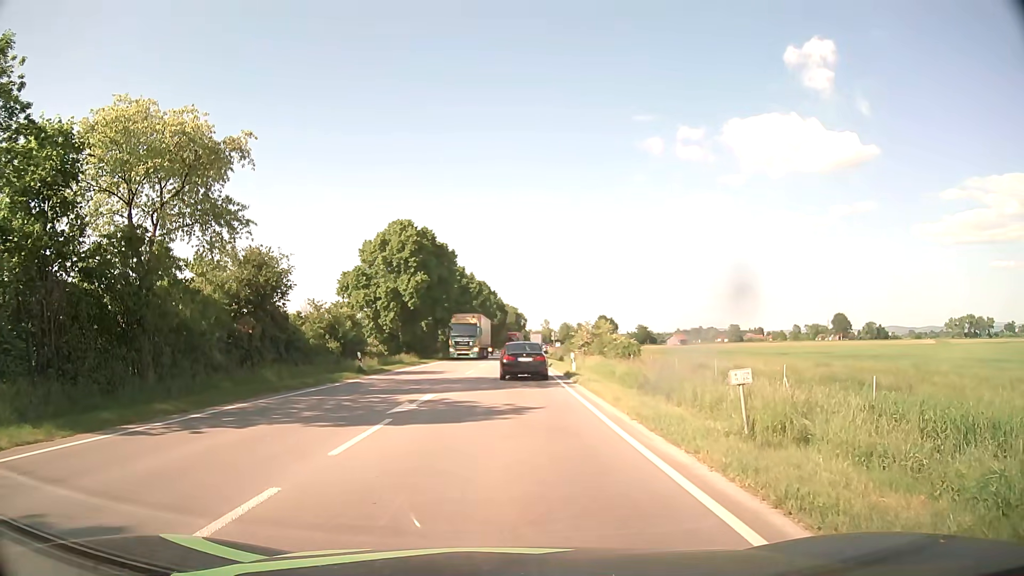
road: primary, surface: asphalt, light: Day
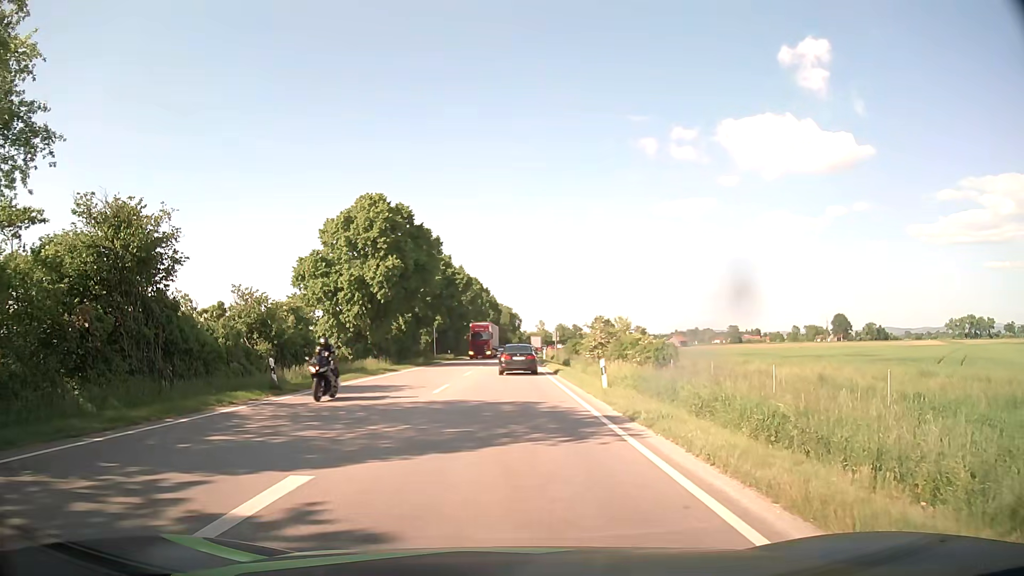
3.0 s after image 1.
(0.0, +11.6) m; 0°
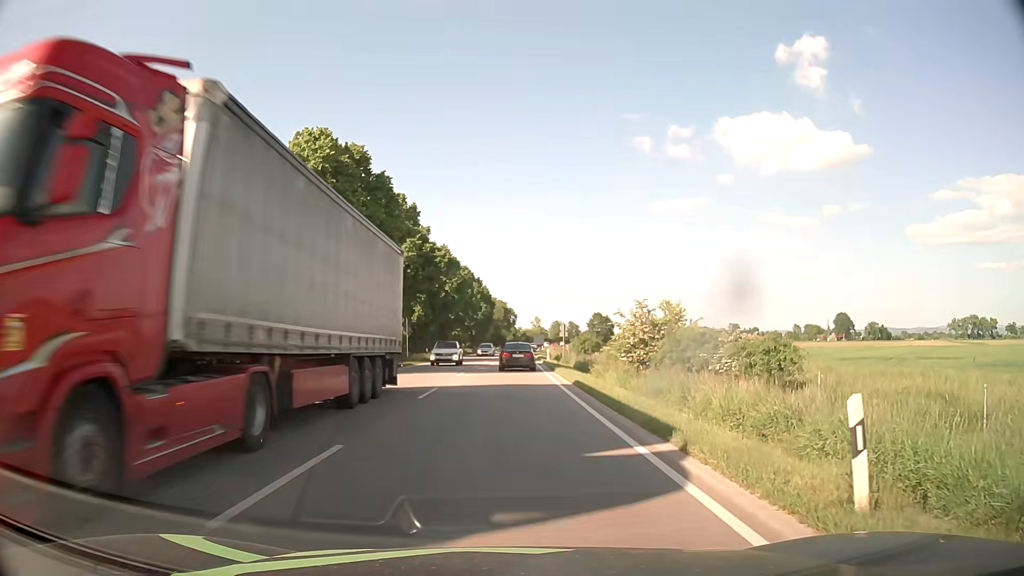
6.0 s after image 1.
(+0.1, +15.0) m; 0°
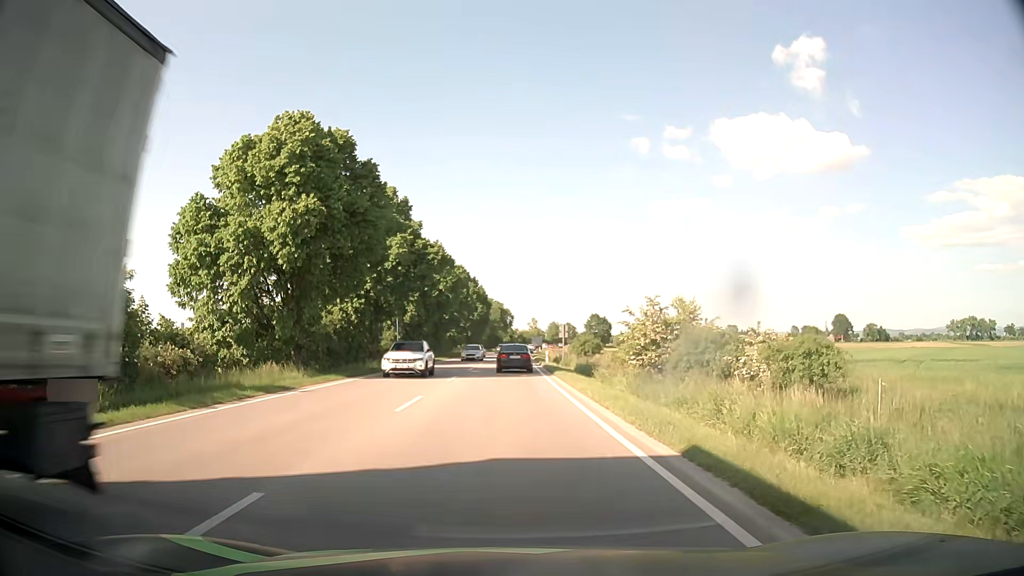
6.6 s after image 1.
(0.0, +2.9) m; +1°
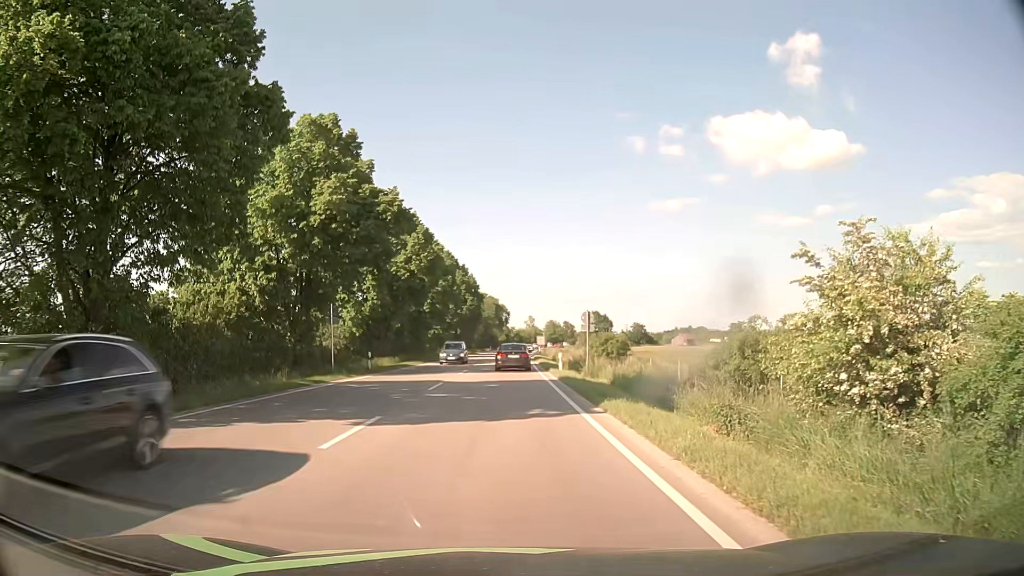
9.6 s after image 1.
(+0.1, +17.2) m; 0°
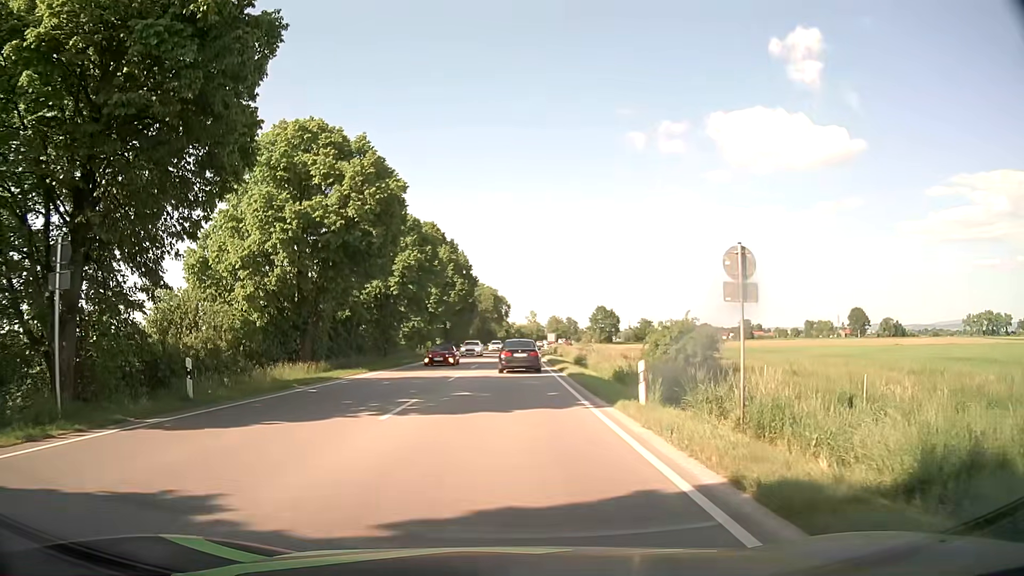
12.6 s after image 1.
(-0.1, +20.7) m; 0°
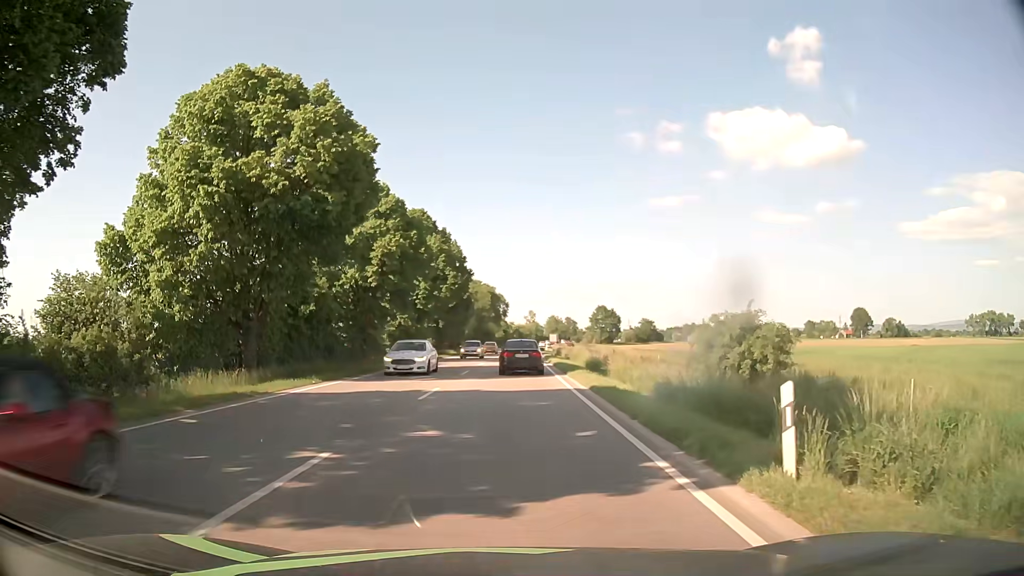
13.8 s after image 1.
(0.0, +7.6) m; 0°
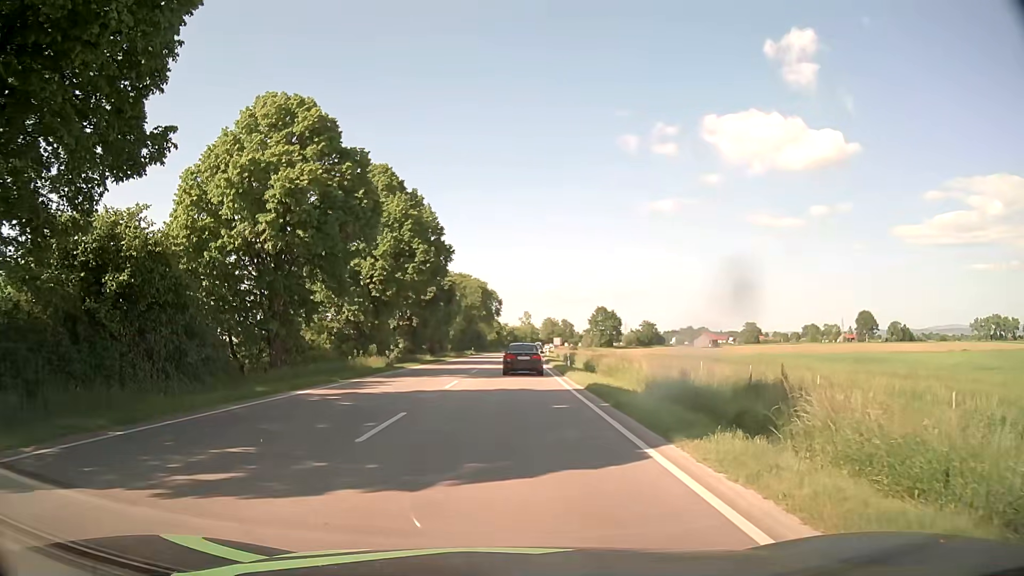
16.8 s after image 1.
(+0.3, +18.4) m; +1°
(0, +10) (0, +20) (0, +30) (0, +40) (+1, +50) (+1, +60) (+1, +70) (+2, +80) (+2, +90) (+3, +100) m
